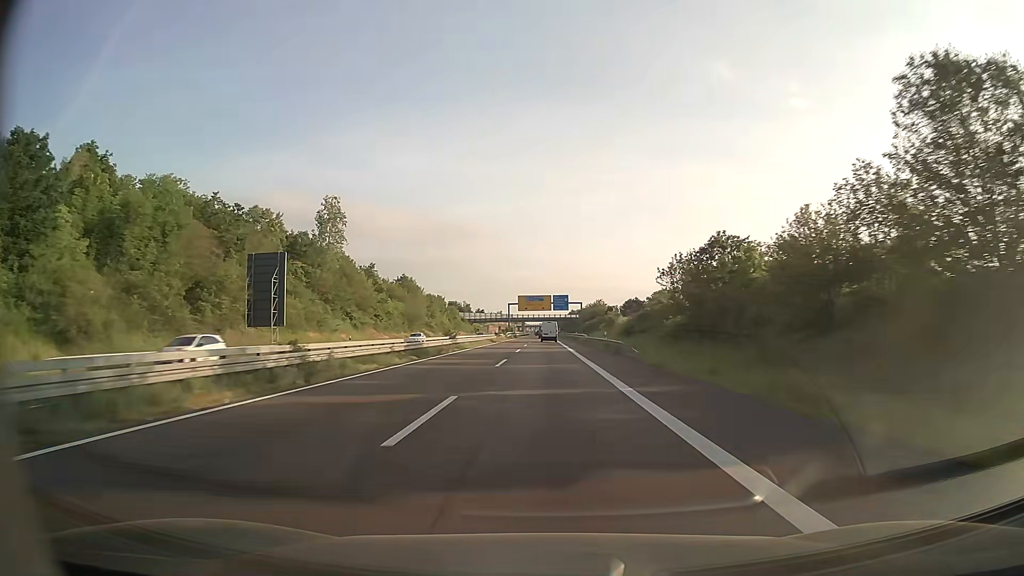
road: trunk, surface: asphalt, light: Day
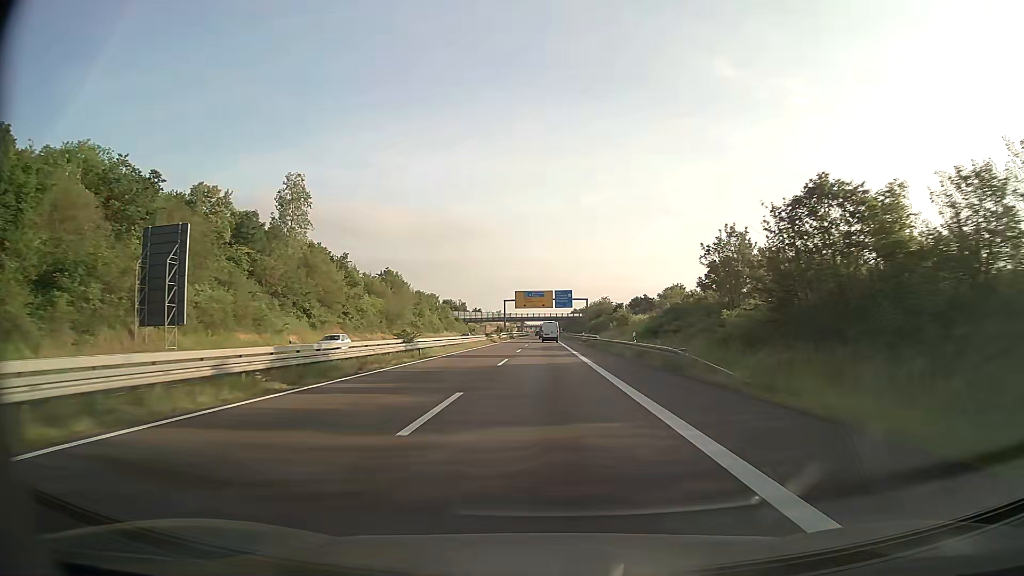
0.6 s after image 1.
(0.0, +17.3) m; 0°
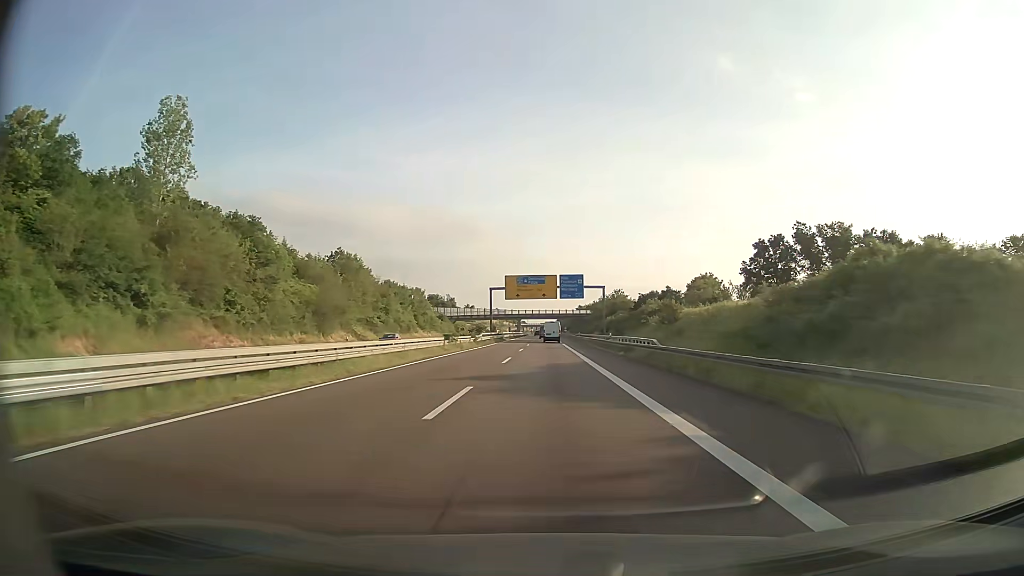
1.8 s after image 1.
(-0.1, +34.5) m; 0°
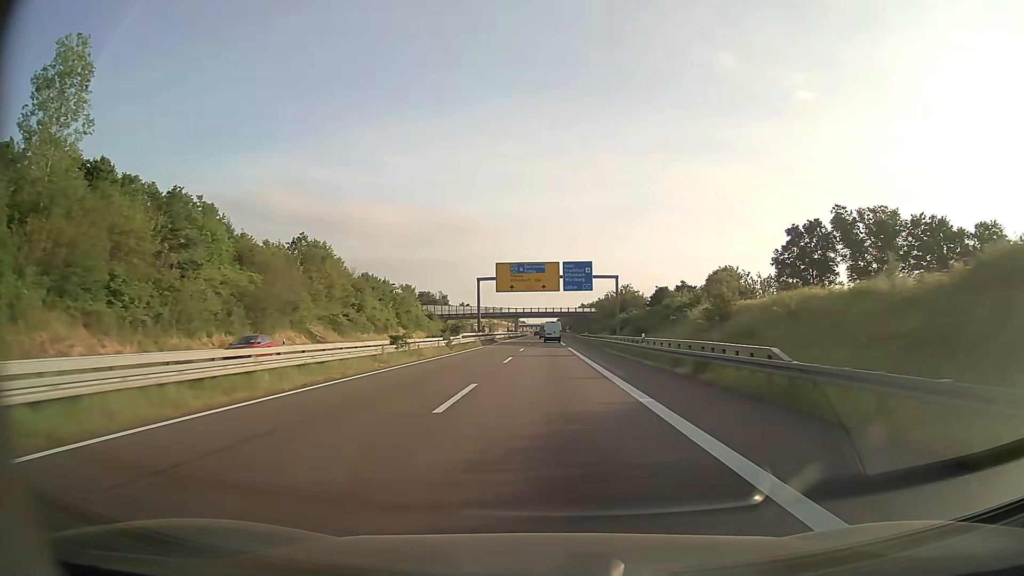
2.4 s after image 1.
(0.0, +17.3) m; 0°
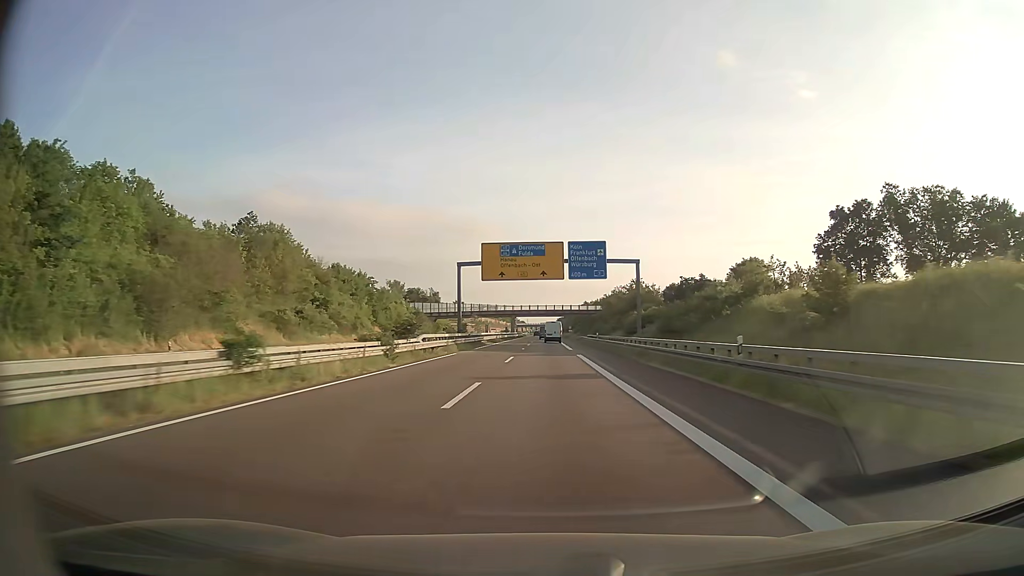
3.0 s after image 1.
(0.0, +17.3) m; 0°
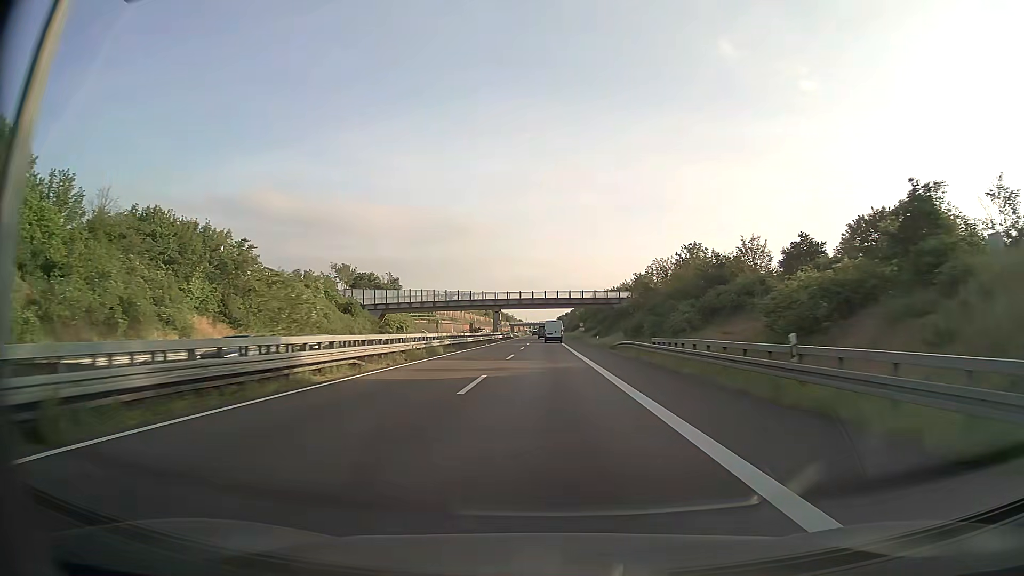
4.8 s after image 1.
(0.0, +51.8) m; 0°
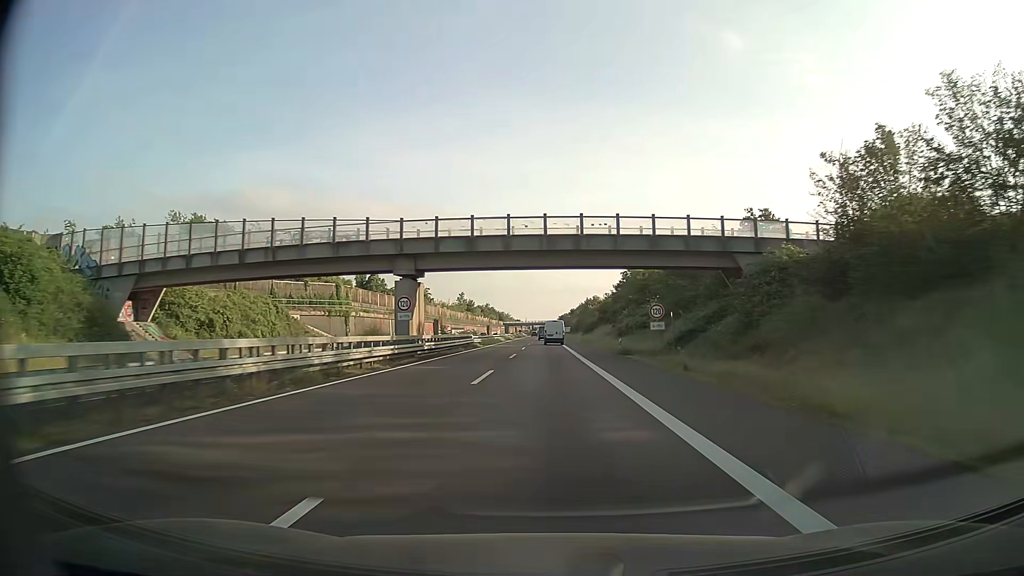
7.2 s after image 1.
(-0.2, +69.2) m; 0°
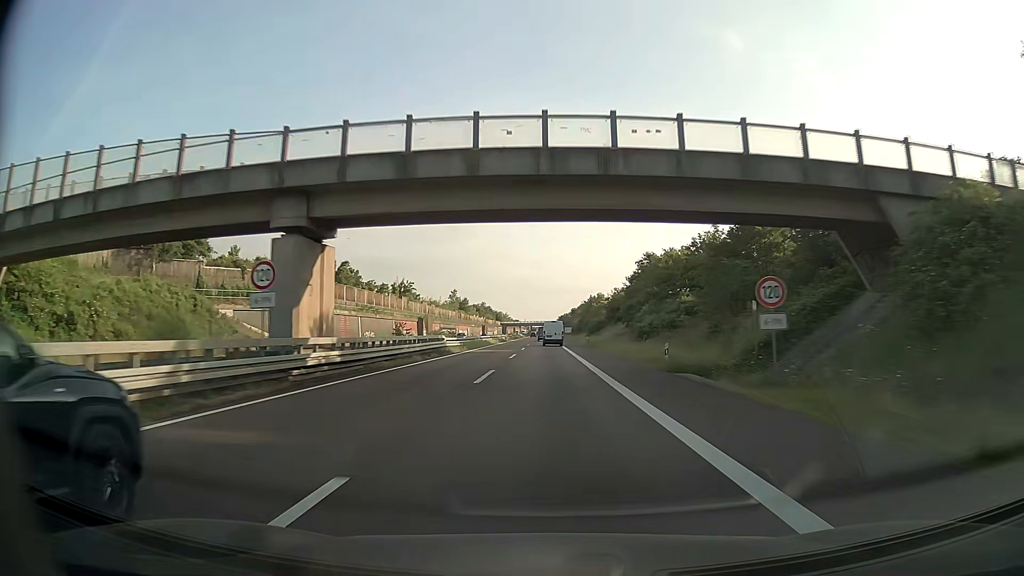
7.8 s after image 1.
(0.0, +17.3) m; 0°
(0, +10) (0, +20) (0, +30) (0, +40) (0, +50) (0, +60) (0, +70) (0, +80) (0, +90) (0, +100) m
